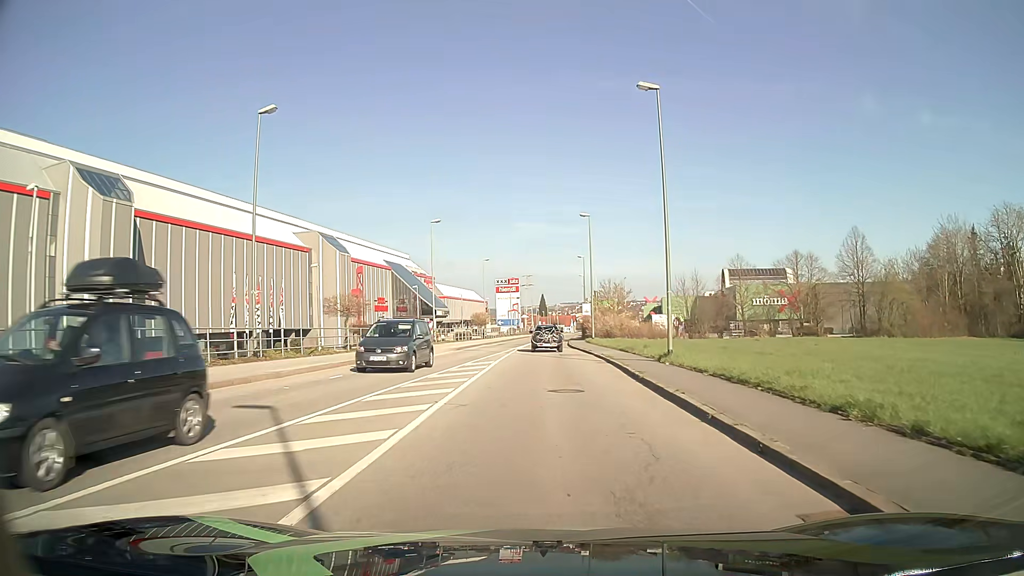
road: tertiary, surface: asphalt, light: Day
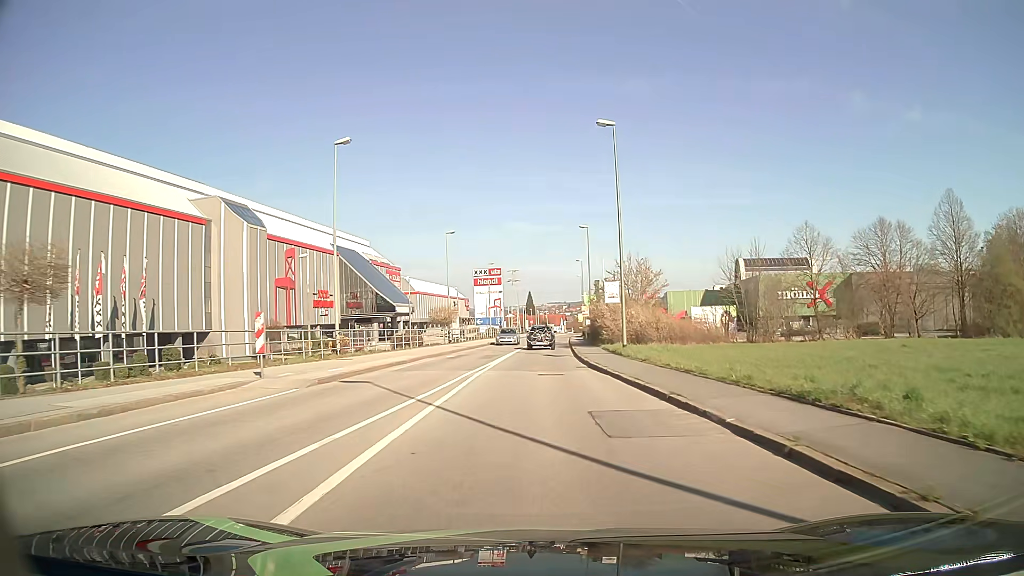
(+0.2, +24.8) m; +1°
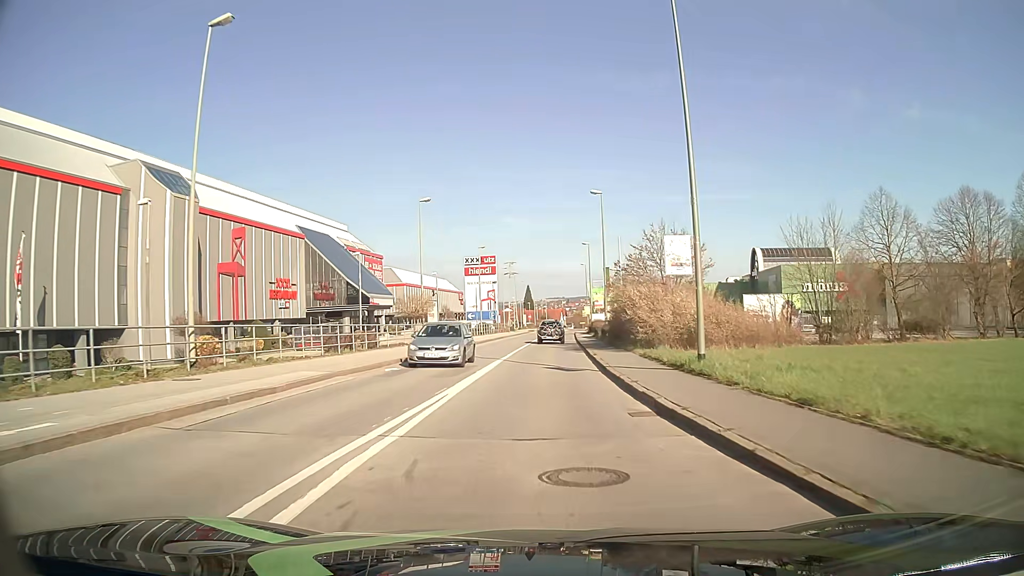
(0.0, +13.7) m; 0°
(0, +10) (0, +20) (0, +30) (+1, +40) (+1, +50) (+2, +60) (+2, +70) (+3, +80) (+4, +90) (+5, +100) m
